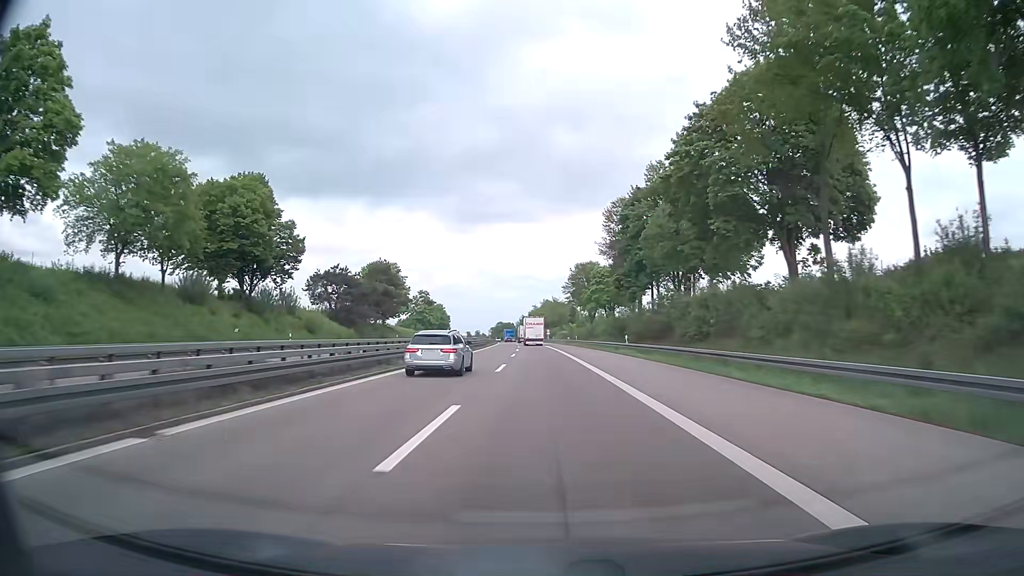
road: motorway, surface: asphalt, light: Day
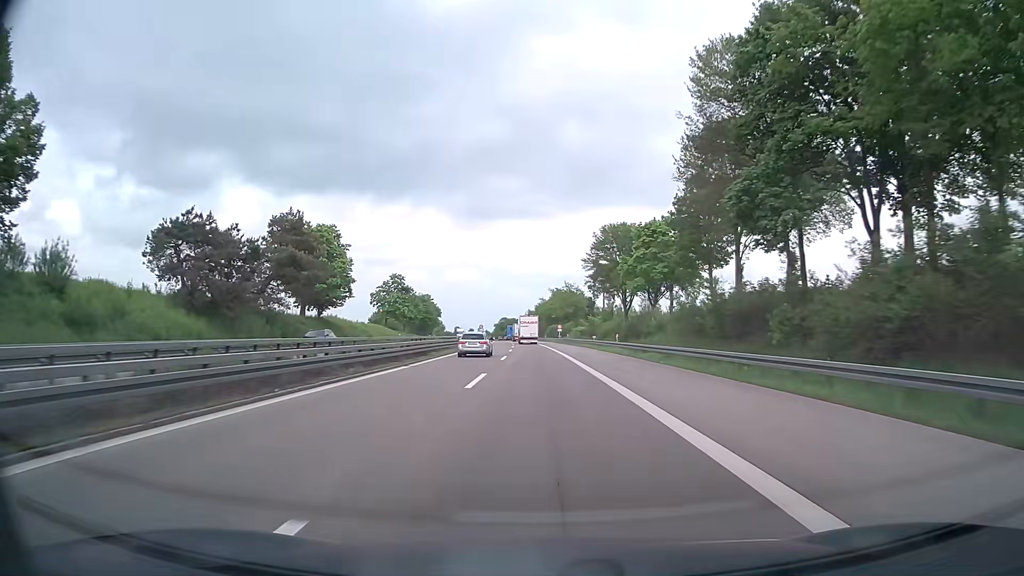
(-0.1, +44.0) m; 0°
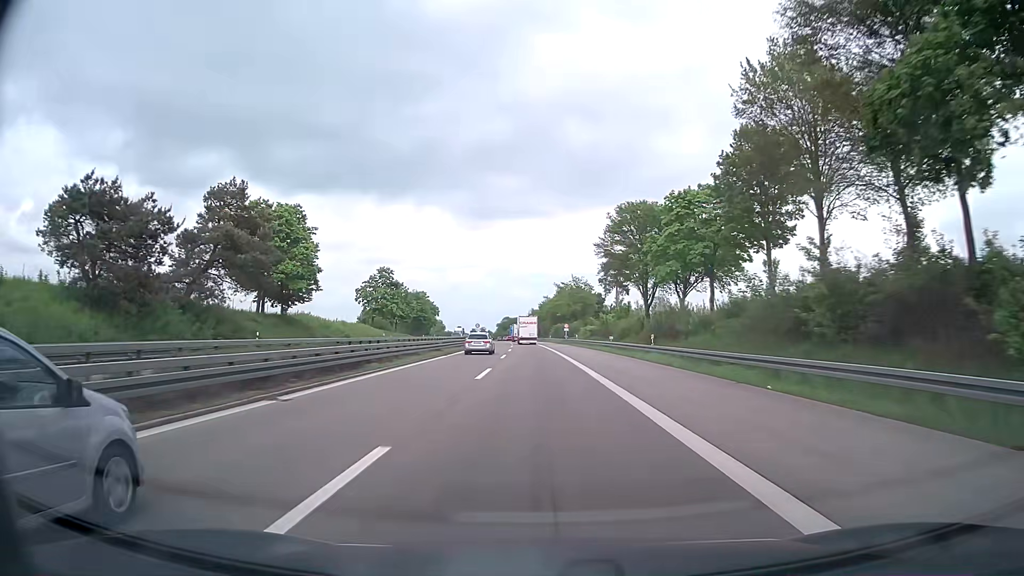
(0.0, +14.8) m; 0°
(0, +10) (0, +20) (0, +30) (0, +40) (-1, +50) (-1, +60) (-1, +70) (-2, +80) (-2, +90) (-3, +100) m
